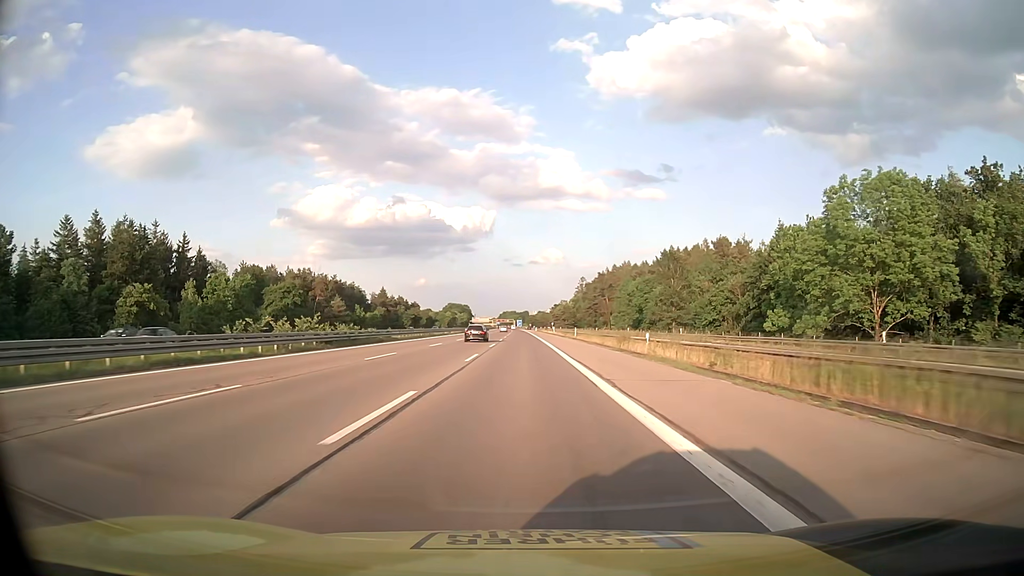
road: motorway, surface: asphalt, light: Day
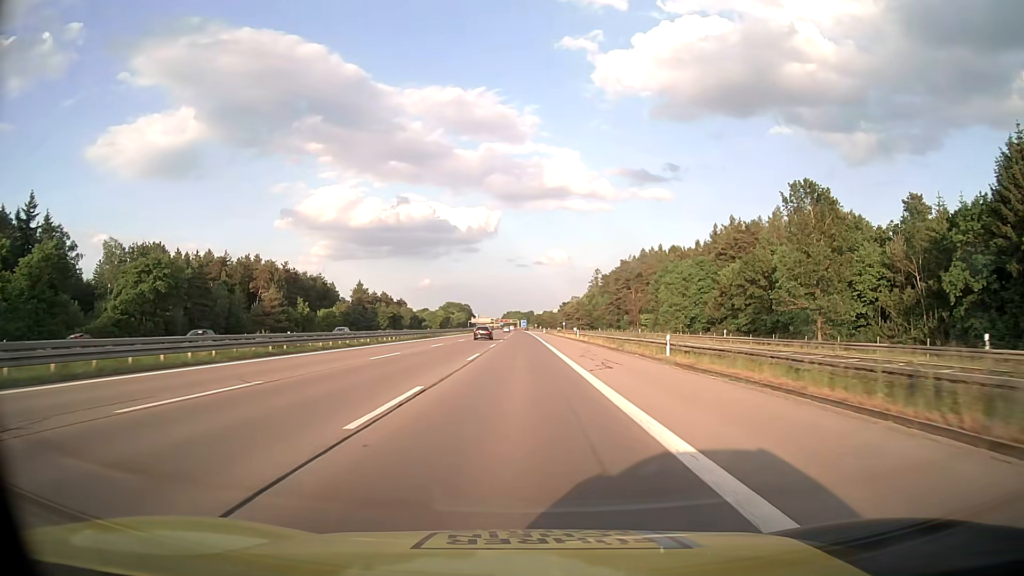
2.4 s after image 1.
(-0.1, +53.0) m; 0°
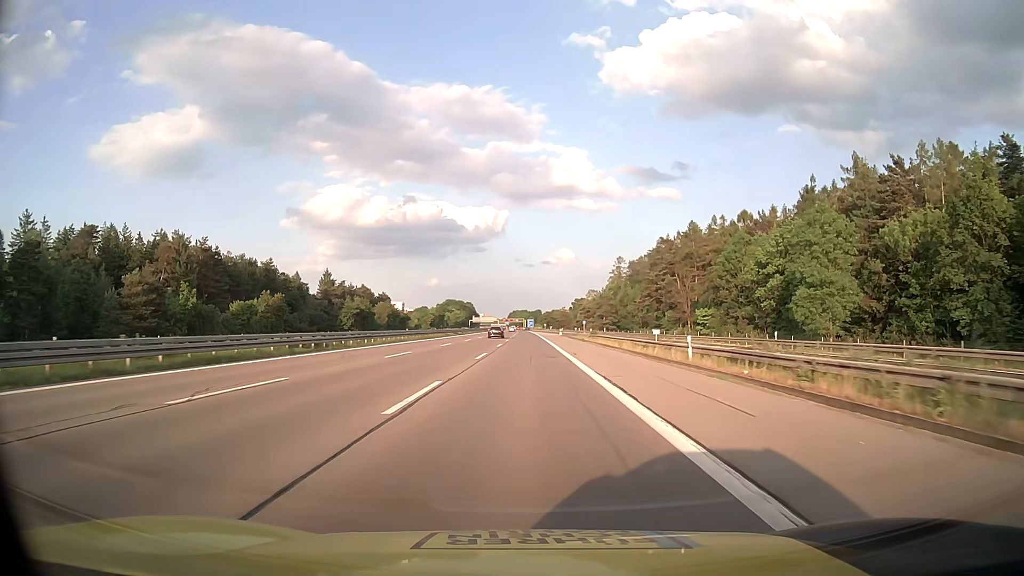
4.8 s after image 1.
(-0.2, +52.9) m; -1°
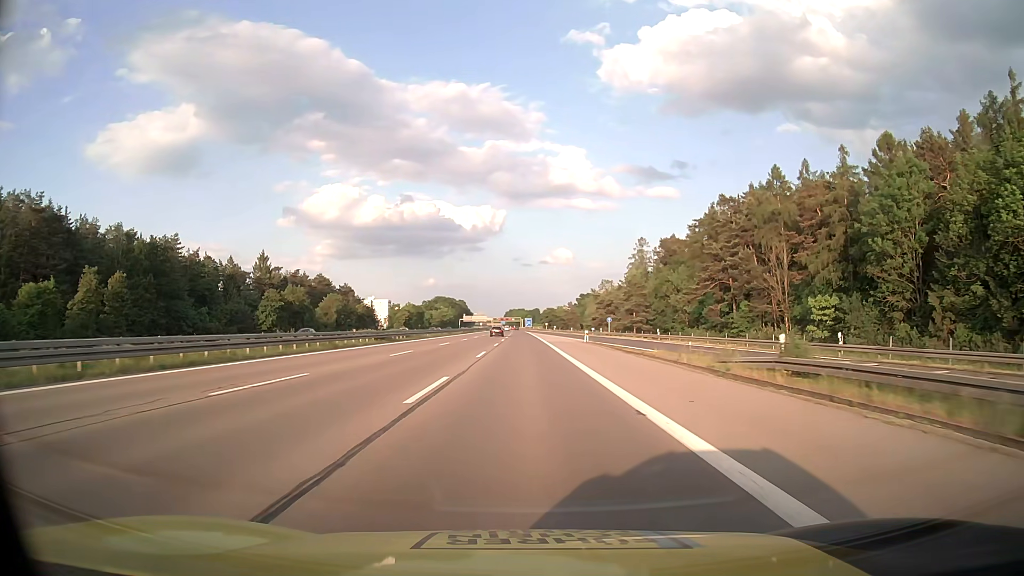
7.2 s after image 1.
(0.0, +52.9) m; 0°
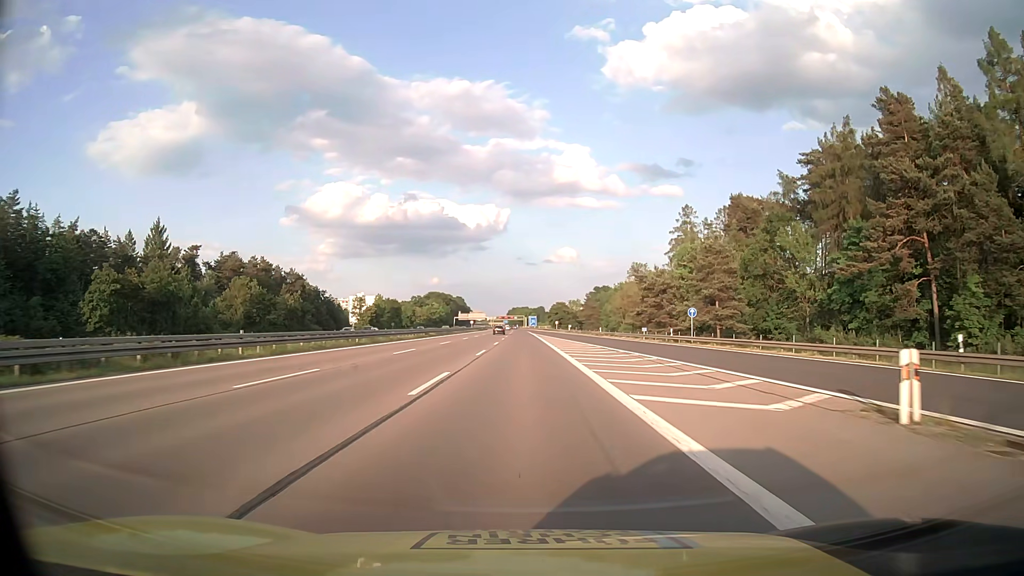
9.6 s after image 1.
(0.0, +53.0) m; 0°
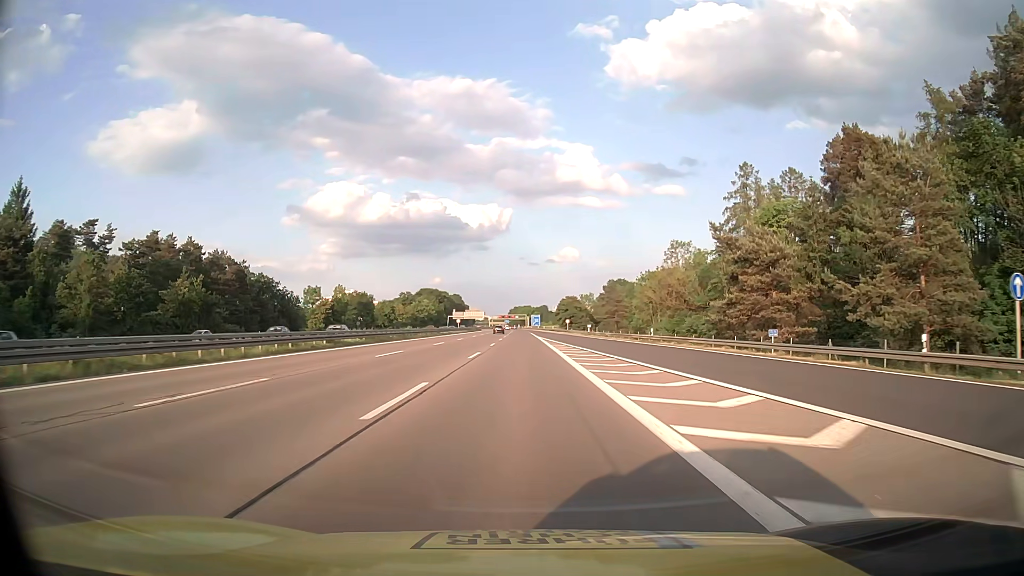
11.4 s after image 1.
(-0.1, +39.8) m; 0°
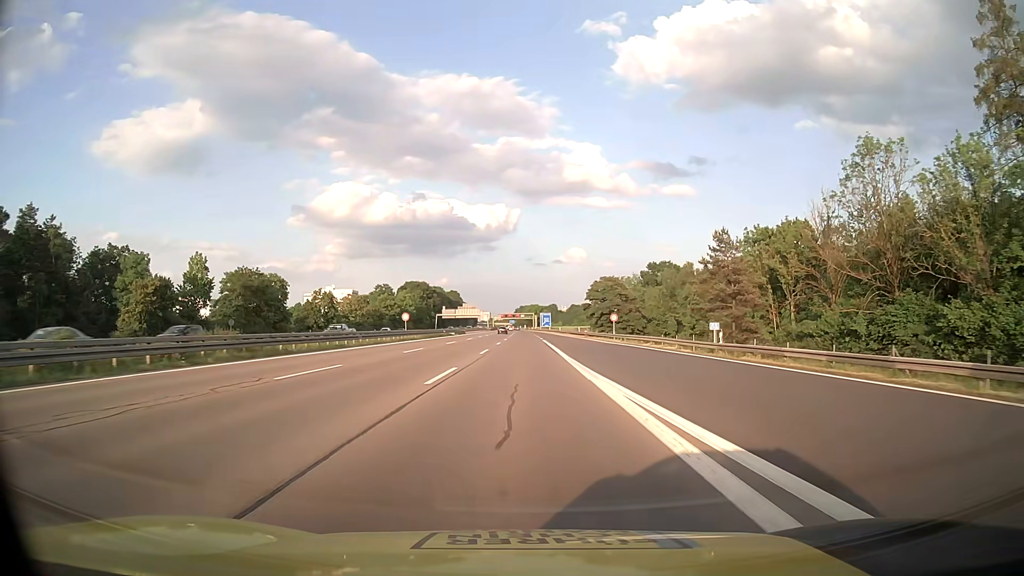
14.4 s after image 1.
(-0.2, +66.2) m; -1°
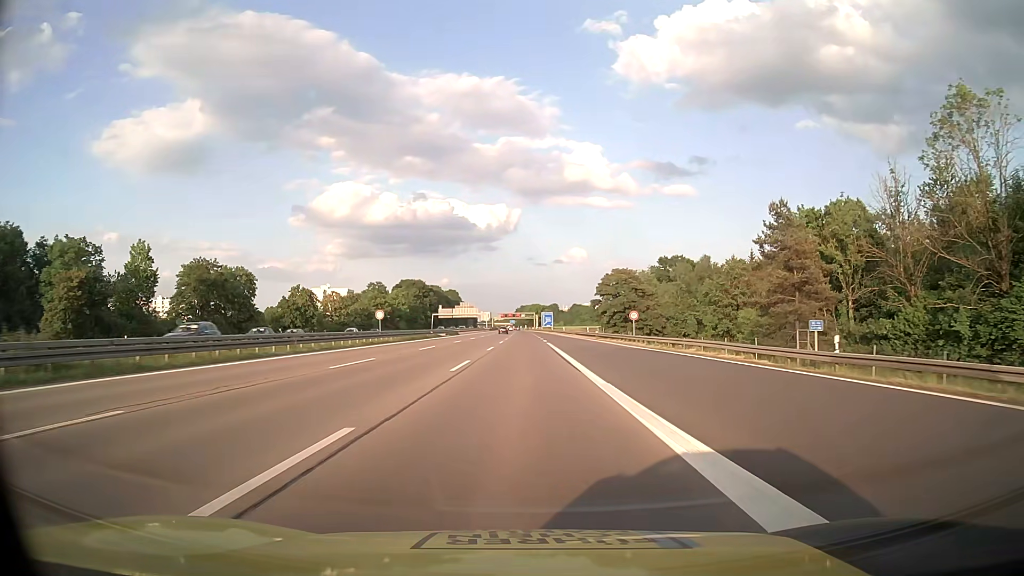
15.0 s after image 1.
(0.0, +13.2) m; 0°
(0, +10) (0, +20) (0, +30) (0, +40) (0, +50) (0, +60) (0, +70) (0, +80) (0, +90) (0, +100) m
